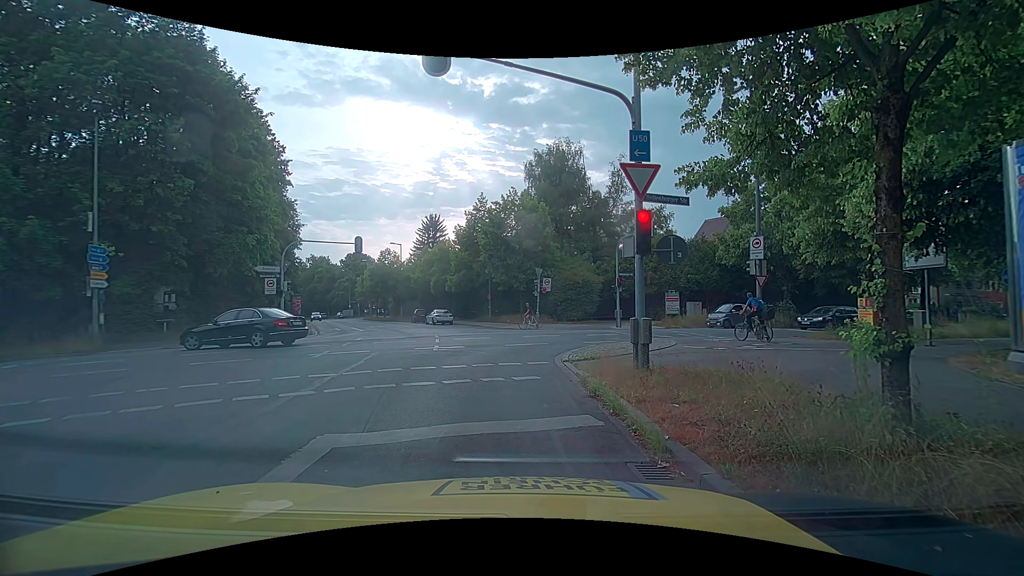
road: tertiary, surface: asphalt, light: Day
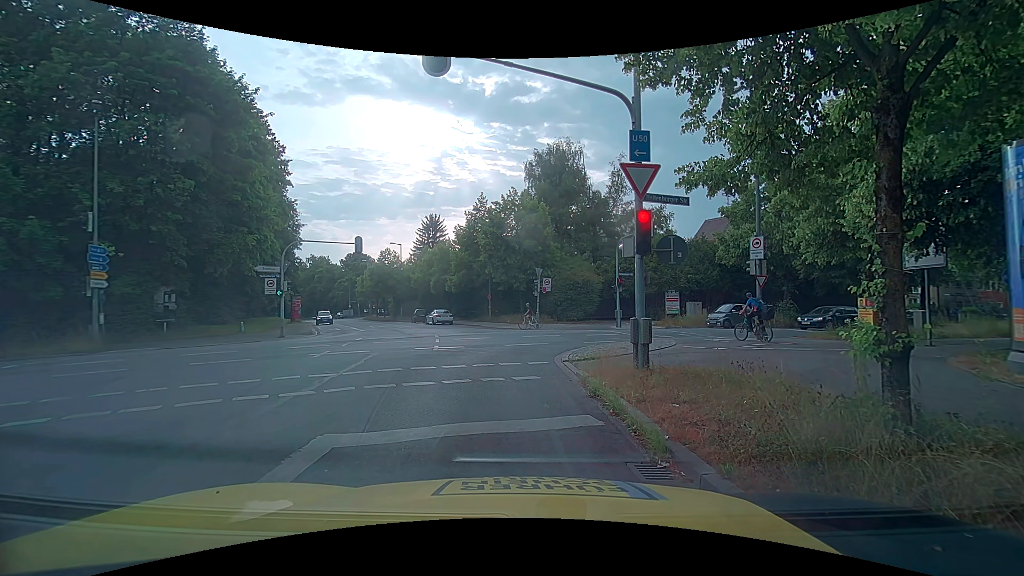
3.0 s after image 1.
(0.0, 0.0) m; 0°
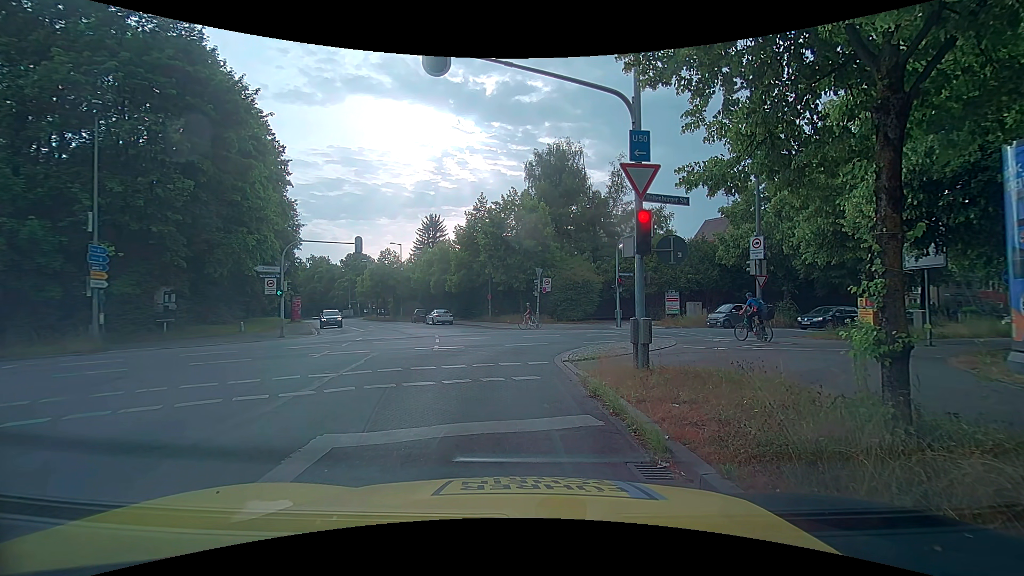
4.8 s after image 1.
(0.0, 0.0) m; 0°
